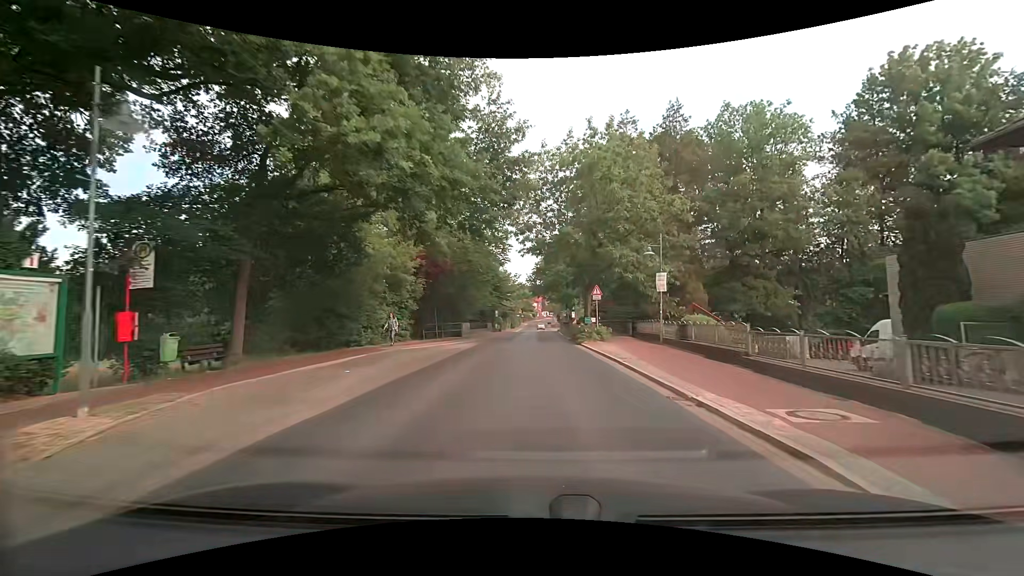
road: secondary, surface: asphalt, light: Day
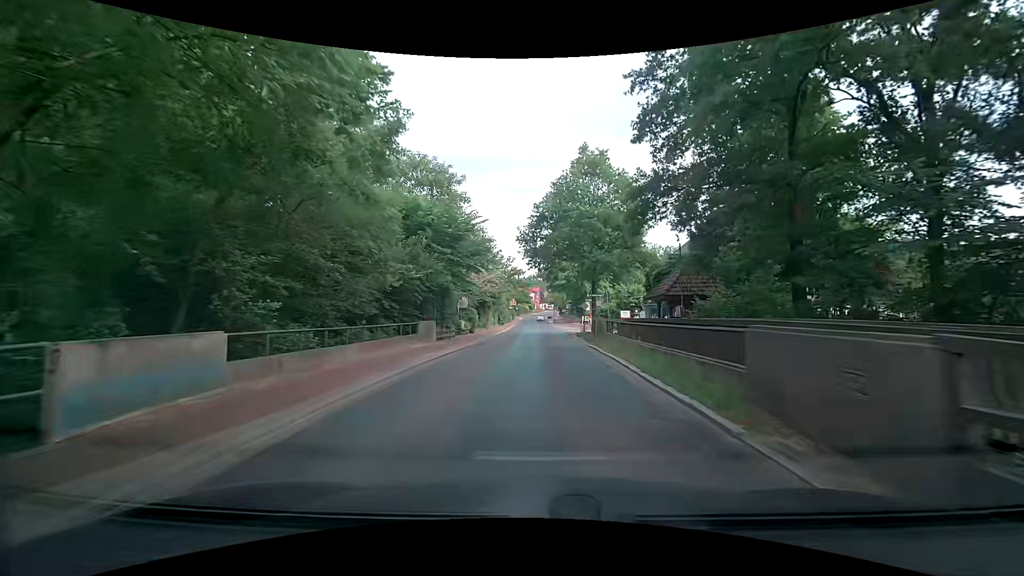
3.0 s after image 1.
(0.0, +32.6) m; -1°
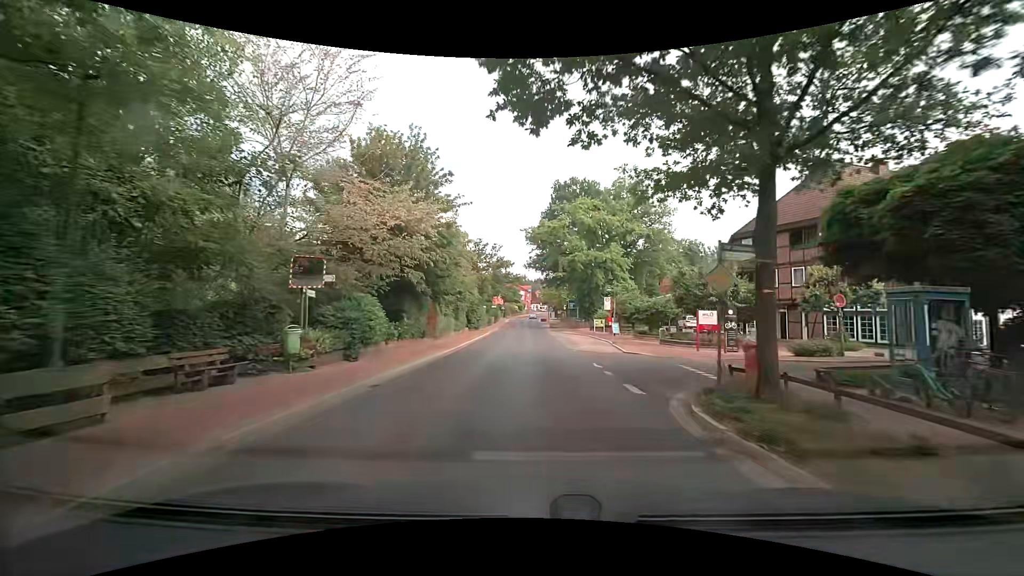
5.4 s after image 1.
(+0.7, +27.4) m; +3°
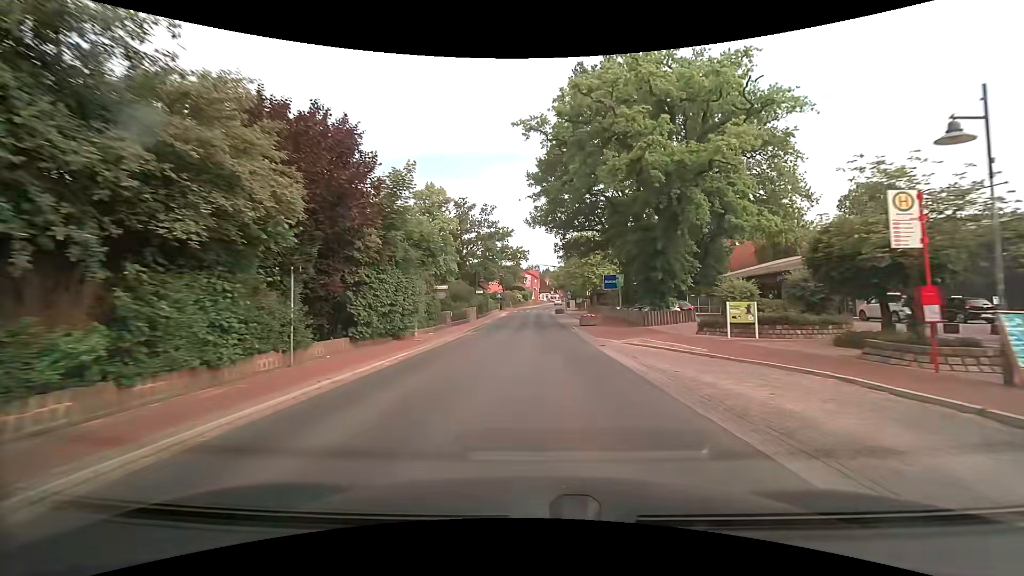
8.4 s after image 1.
(-0.4, +36.7) m; -1°
(0, +10) (0, +20) (0, +30) (0, +40) (0, +50) (0, +60) (+1, +70) (+1, +80) (+2, +90) (+3, +100) m
